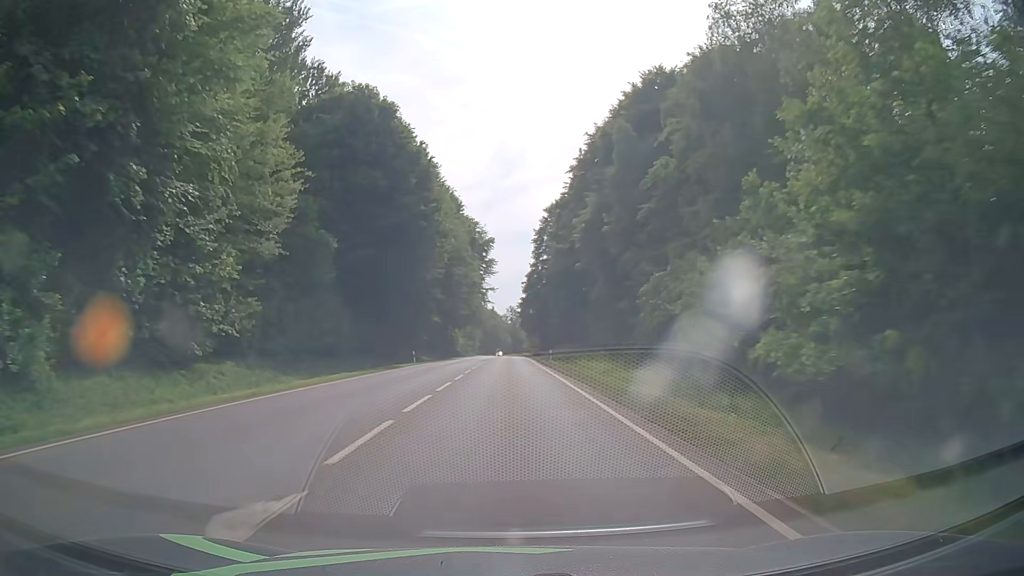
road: secondary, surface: asphalt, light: Day
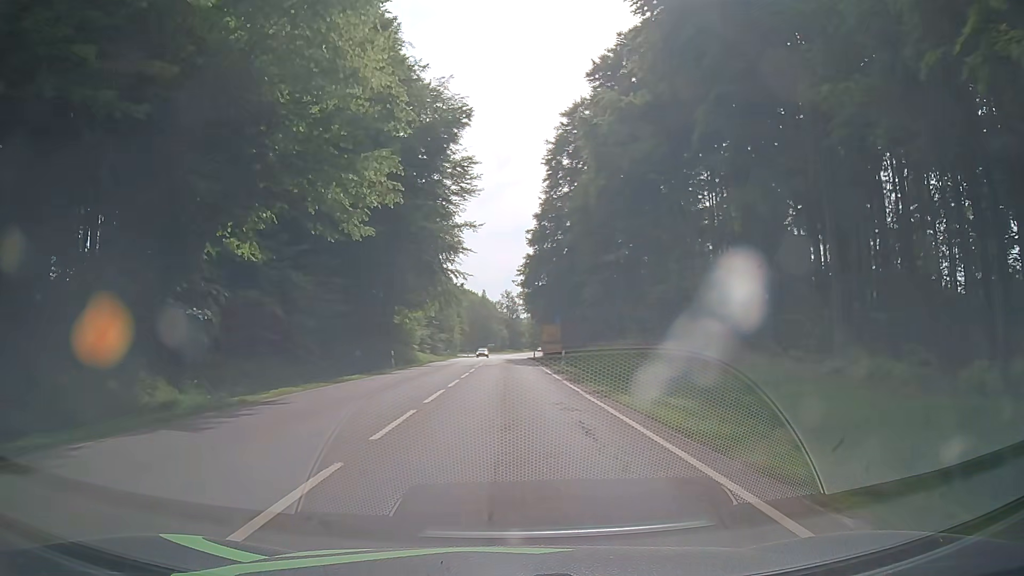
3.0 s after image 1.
(+0.1, +57.7) m; 0°
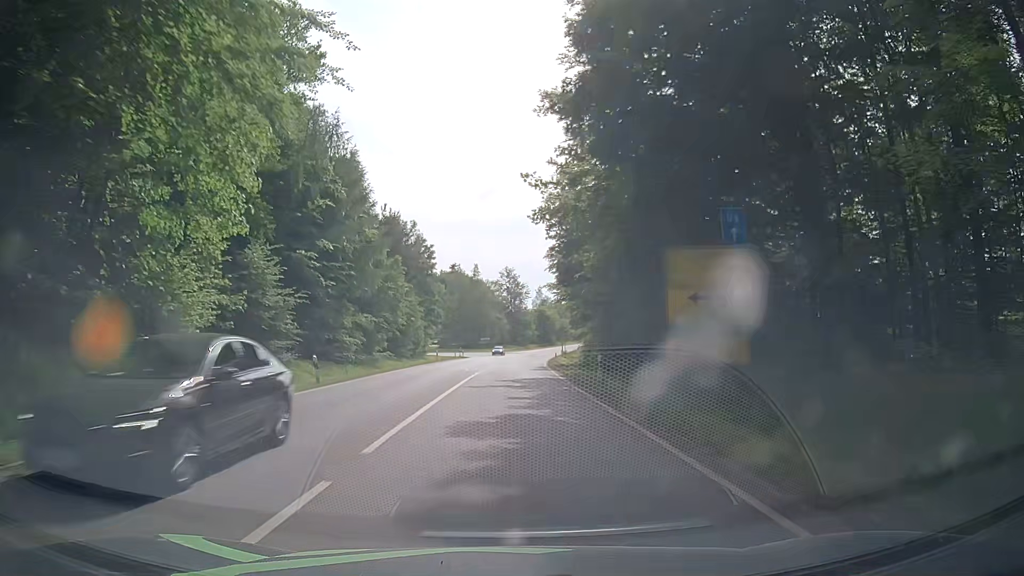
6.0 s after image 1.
(+0.1, +54.8) m; 0°
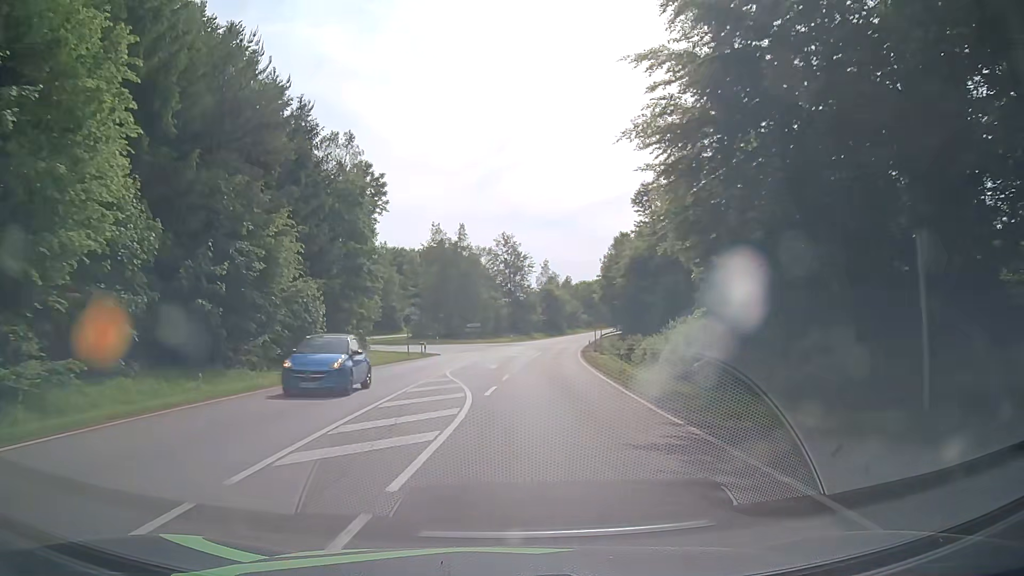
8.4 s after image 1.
(+0.2, +40.1) m; +1°
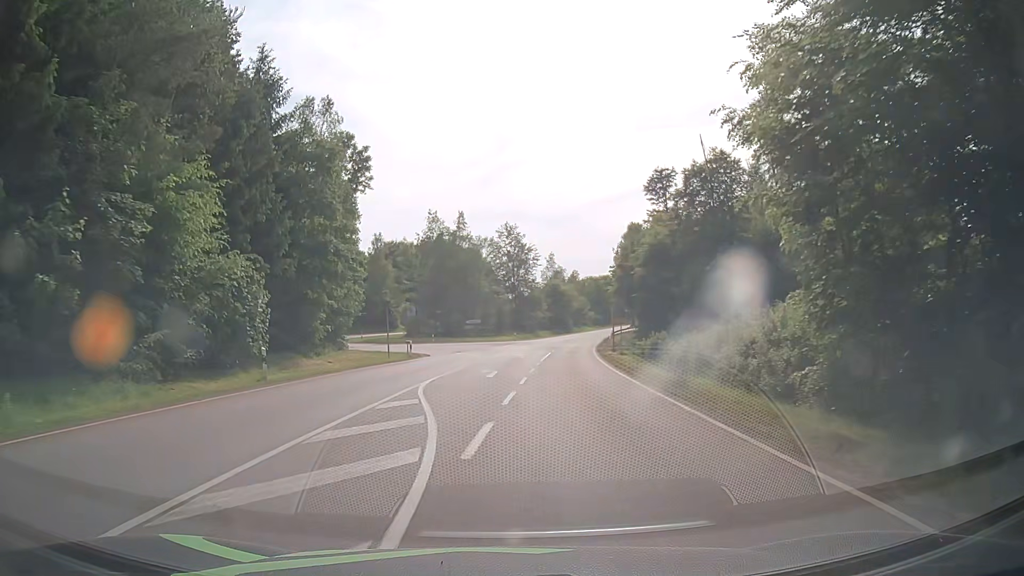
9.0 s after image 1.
(0.0, +9.0) m; 0°
(0, +10) (0, +20) (0, +30) (0, +40) (+1, +50) (0, +60) (-4, +69) (-13, +74) (-21, +80) (-26, +88) m
